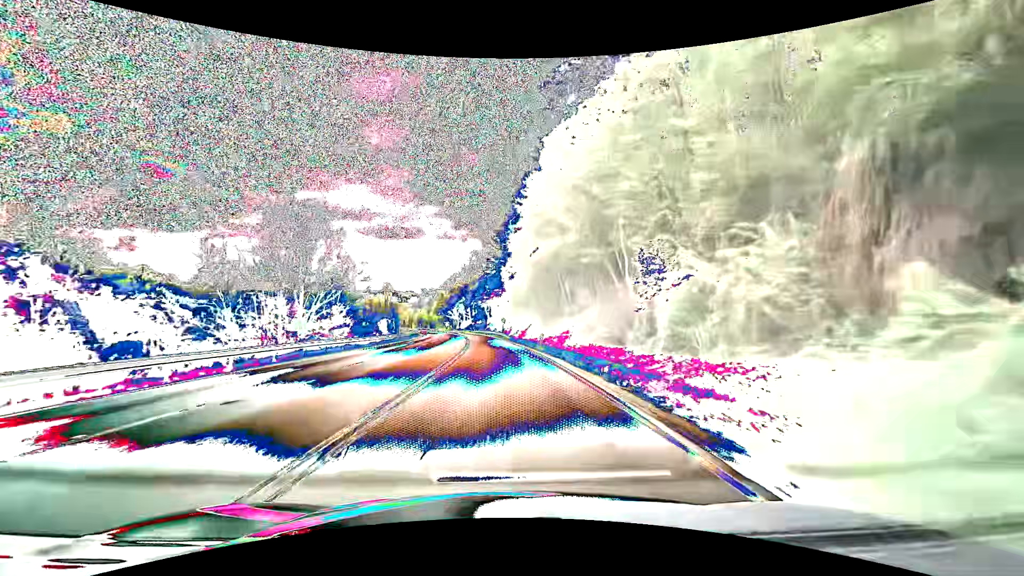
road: primary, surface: asphalt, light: Day
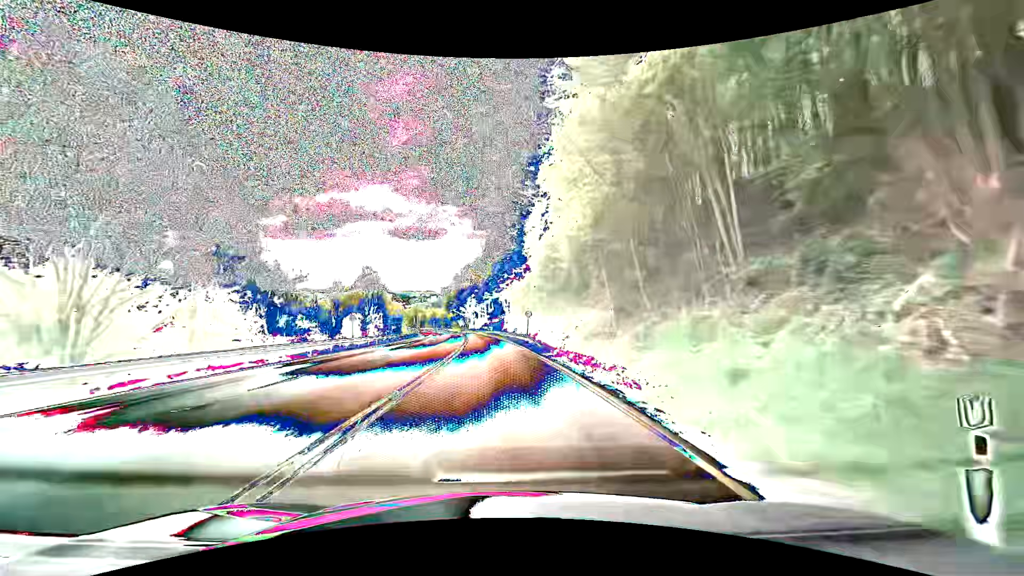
(-0.6, +30.7) m; -2°
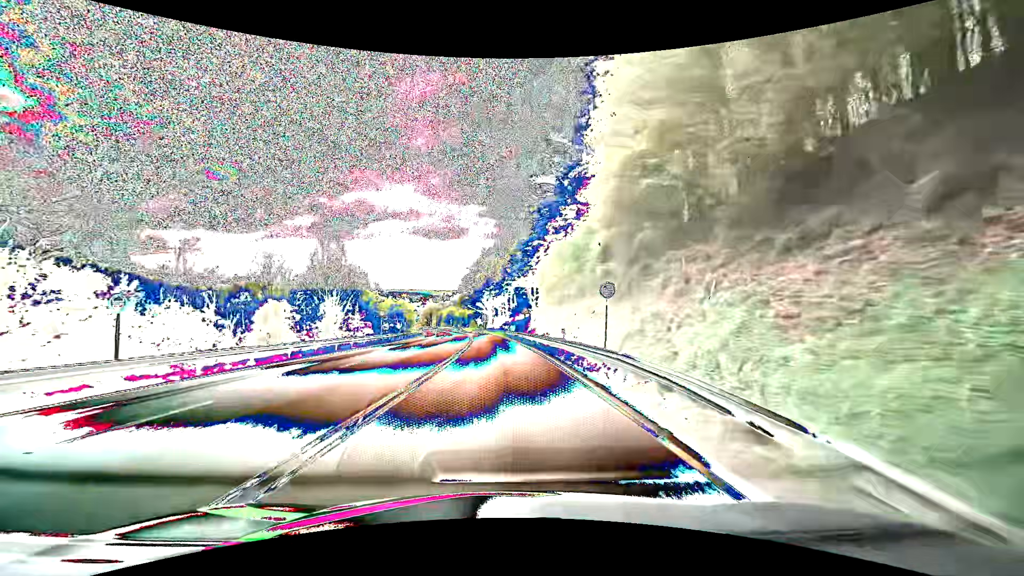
(-0.7, +28.3) m; -3°
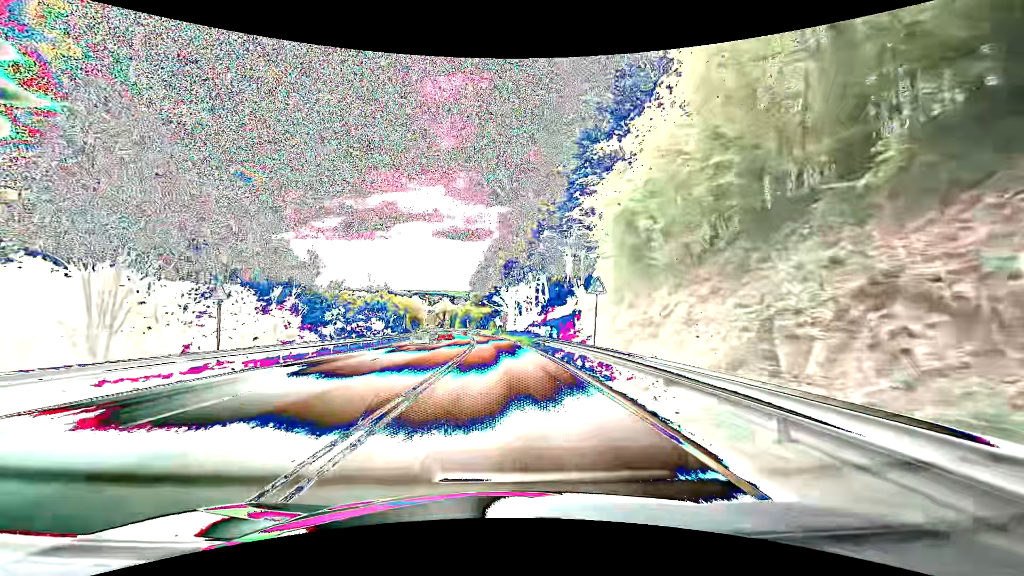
(-0.6, +34.1) m; -3°
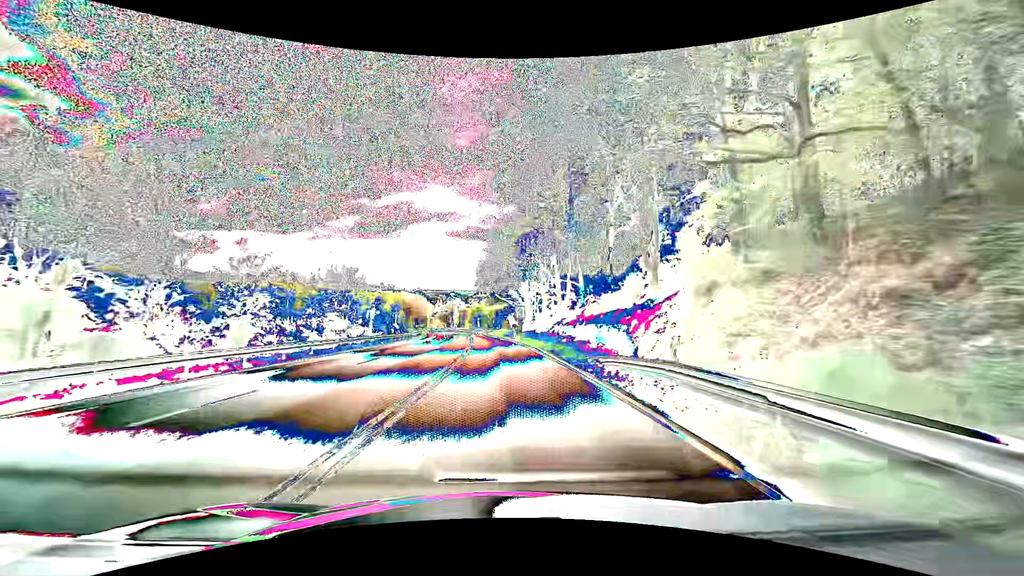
(-0.3, +23.7) m; -2°
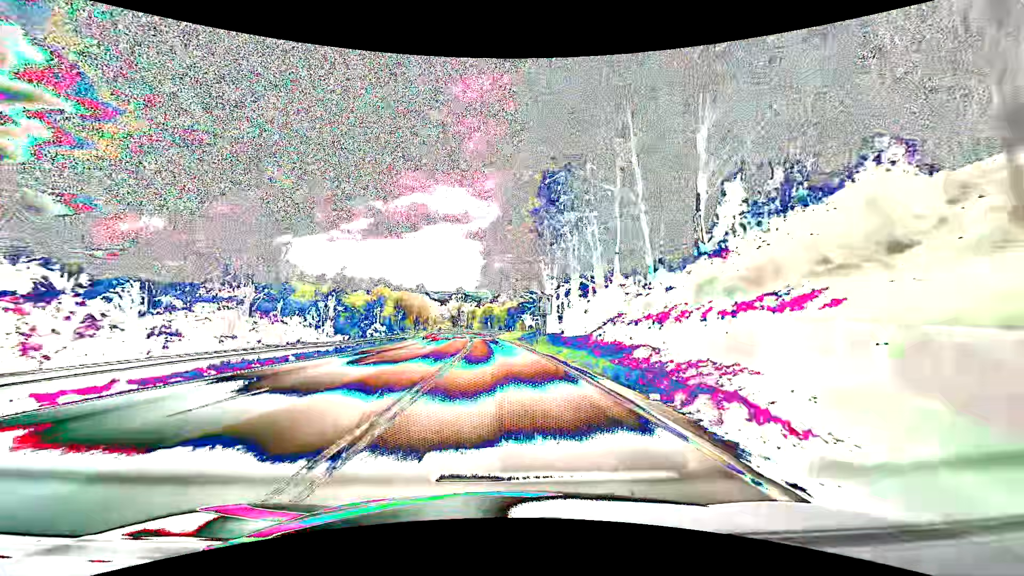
(-0.3, +23.2) m; -1°
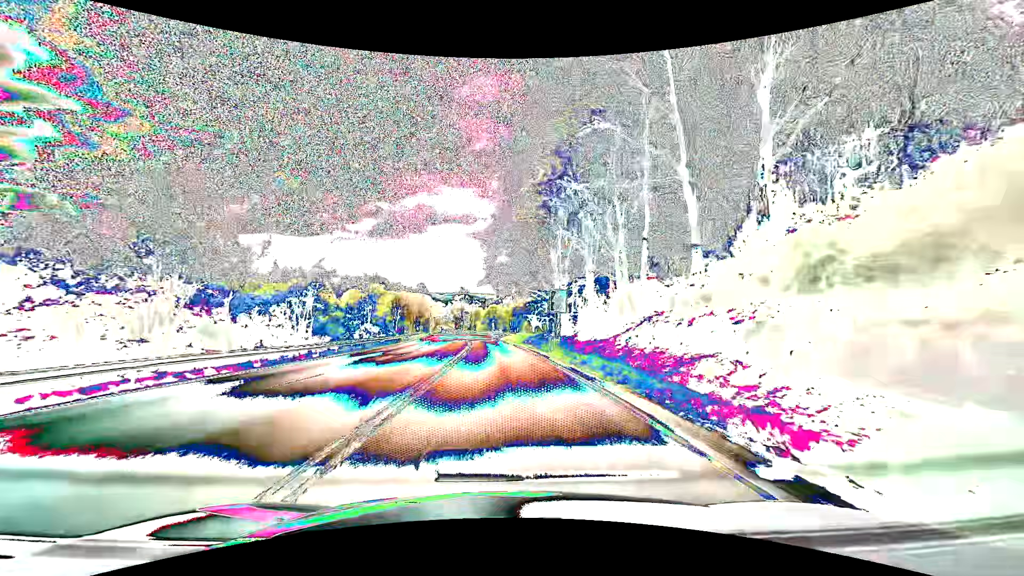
(0.0, +7.7) m; 0°
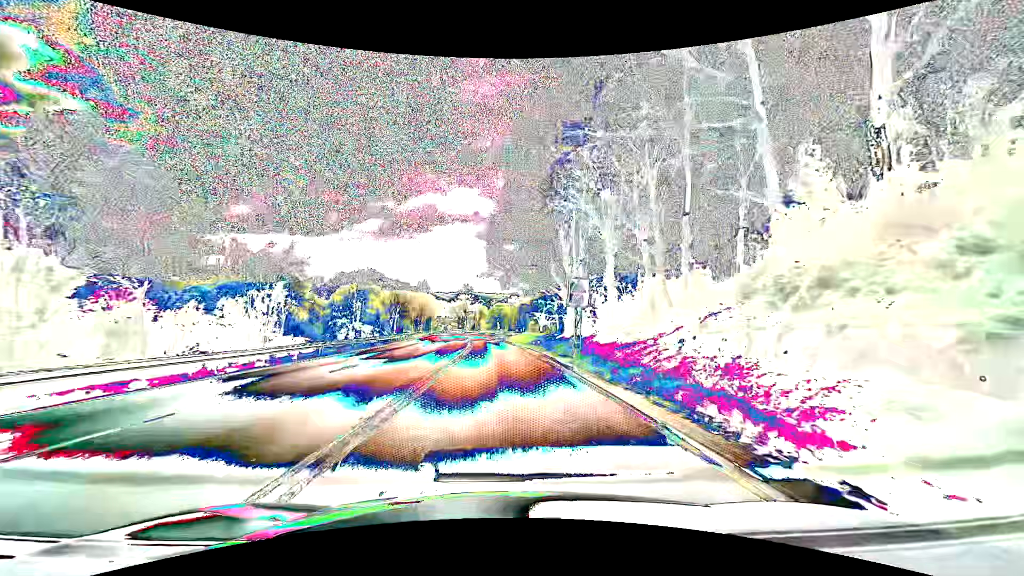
(0.0, +7.7) m; 0°
(0, +10) (0, +20) (-1, +30) (-1, +40) (-2, +50) (-3, +60) (-4, +70) (-4, +80) (-5, +90) (-6, +100) m
